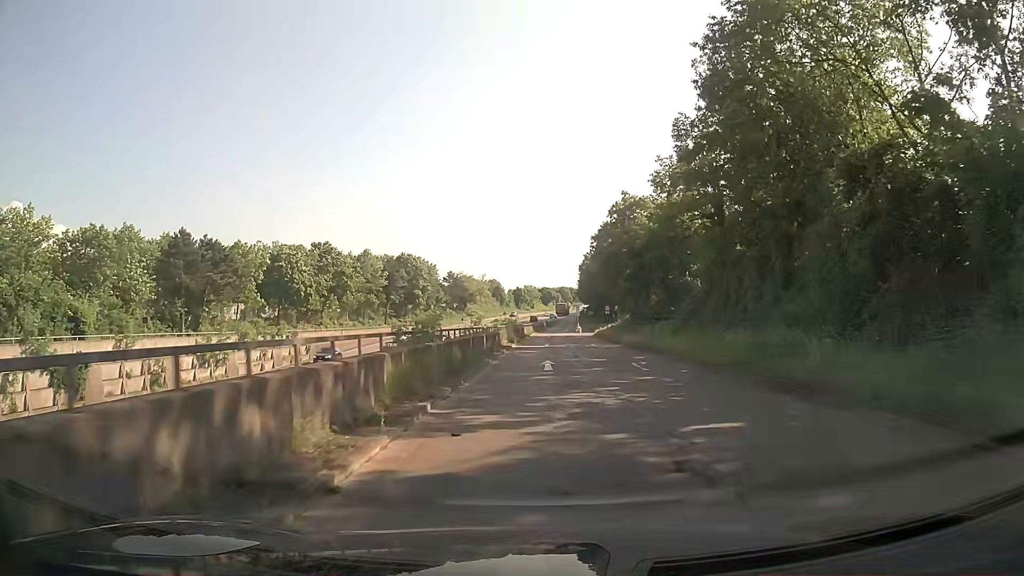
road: trunk_link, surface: asphalt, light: Day
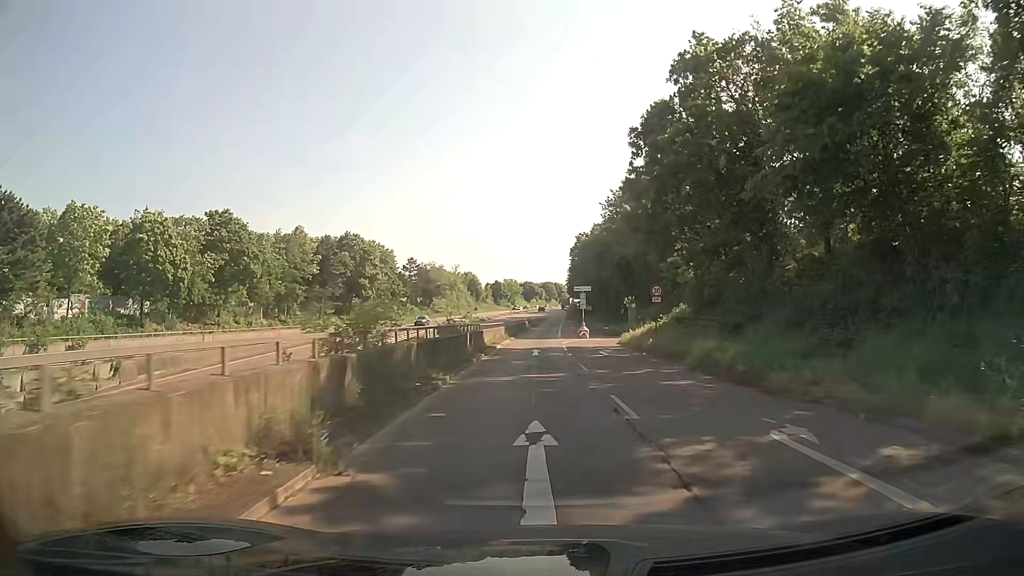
(+0.9, +35.1) m; +2°
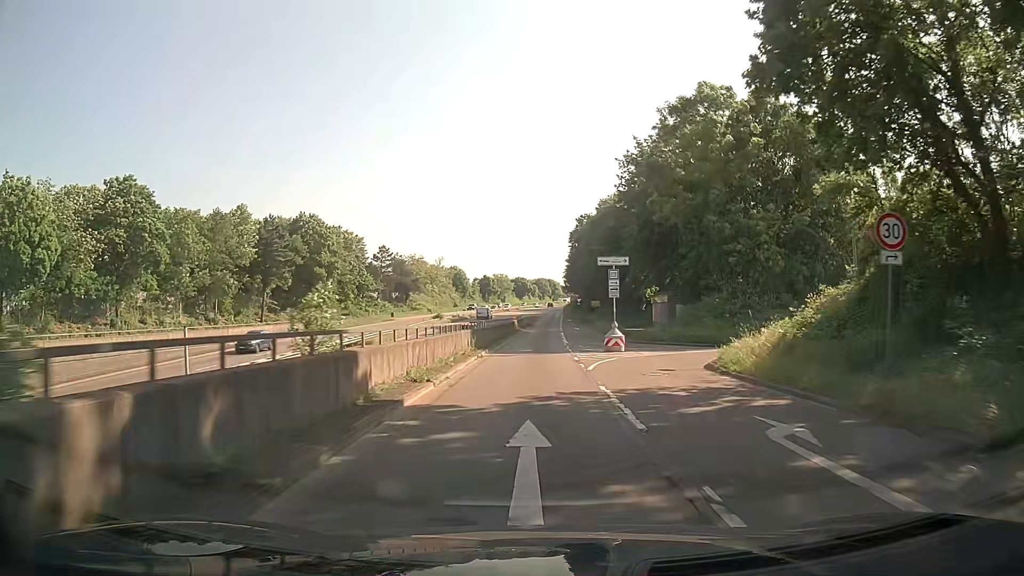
(0.0, +22.4) m; +1°
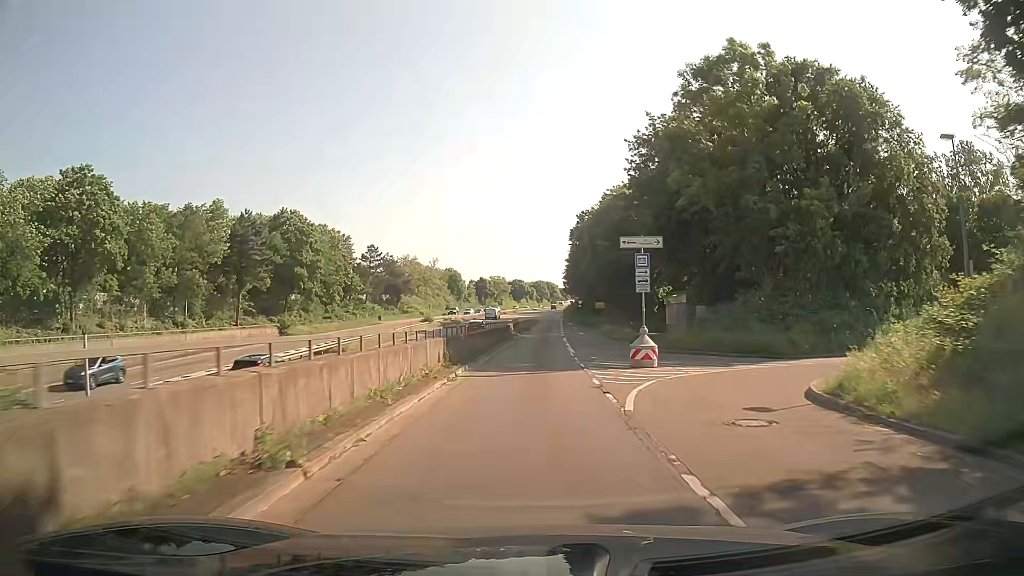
(-0.1, +7.6) m; 0°
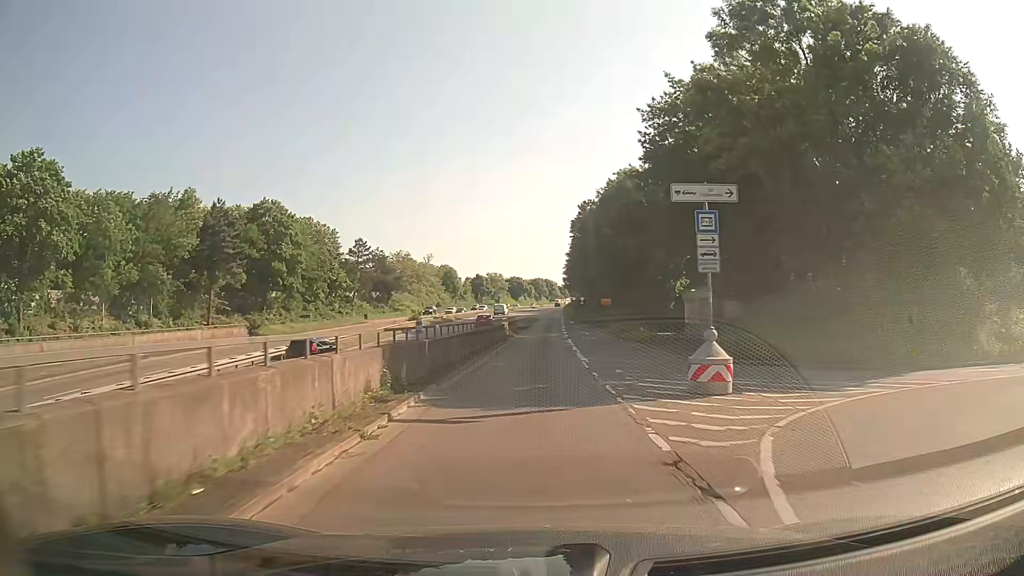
(-0.1, +7.7) m; -1°
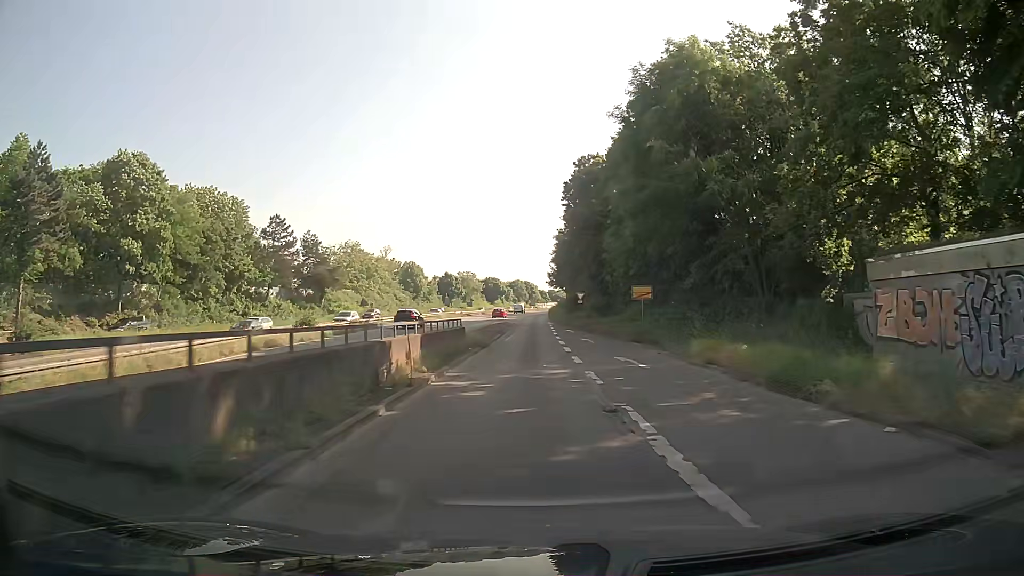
(+0.6, +31.1) m; +2°
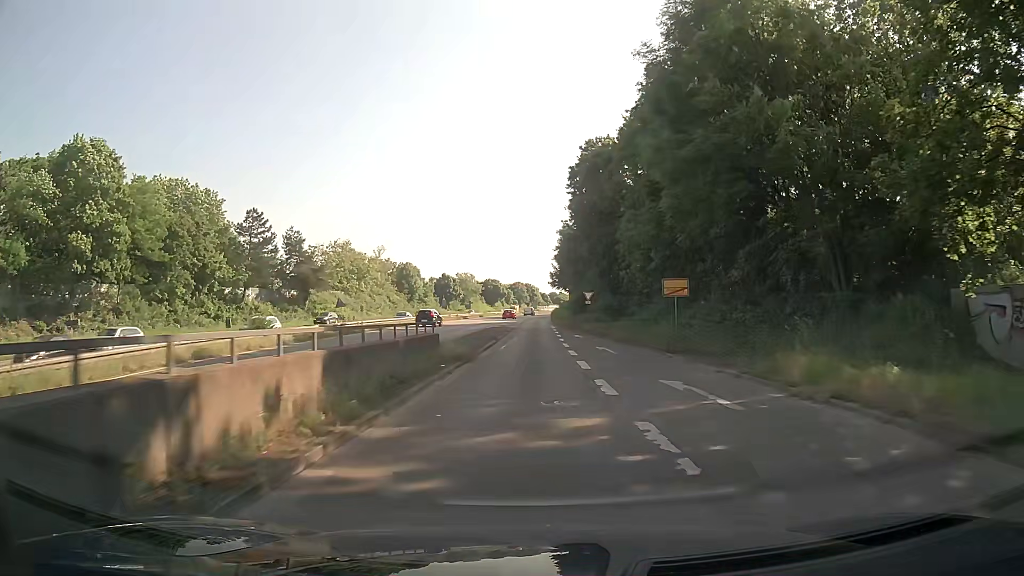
(0.0, +7.9) m; +1°
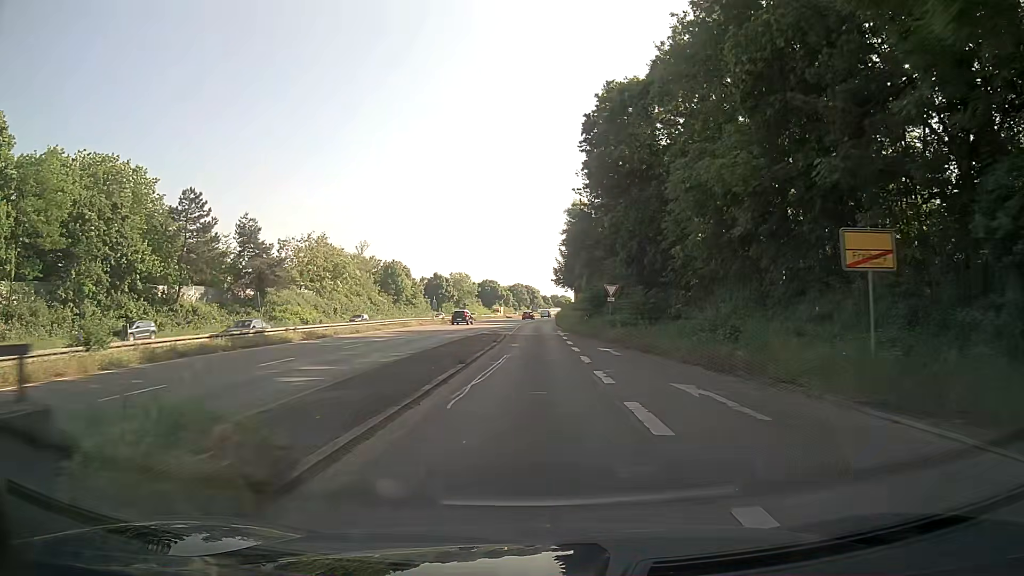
(-0.1, +16.2) m; 0°
(0, +10) (0, +20) (0, +30) (0, +40) (0, +50) (0, +60) (0, +70) (+1, +80) (+1, +90) (+2, +100) m
